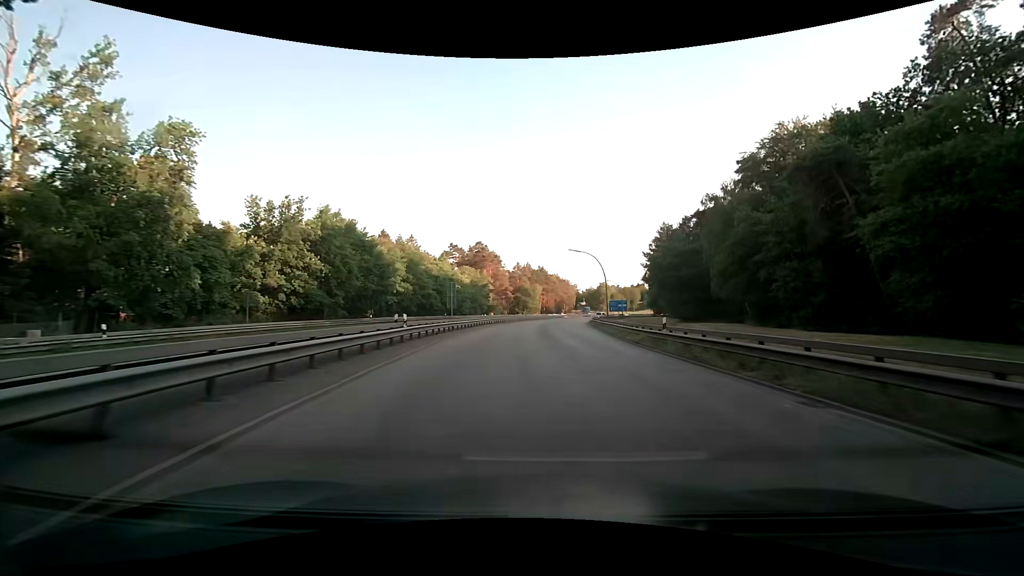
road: motorway_link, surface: asphalt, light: Day
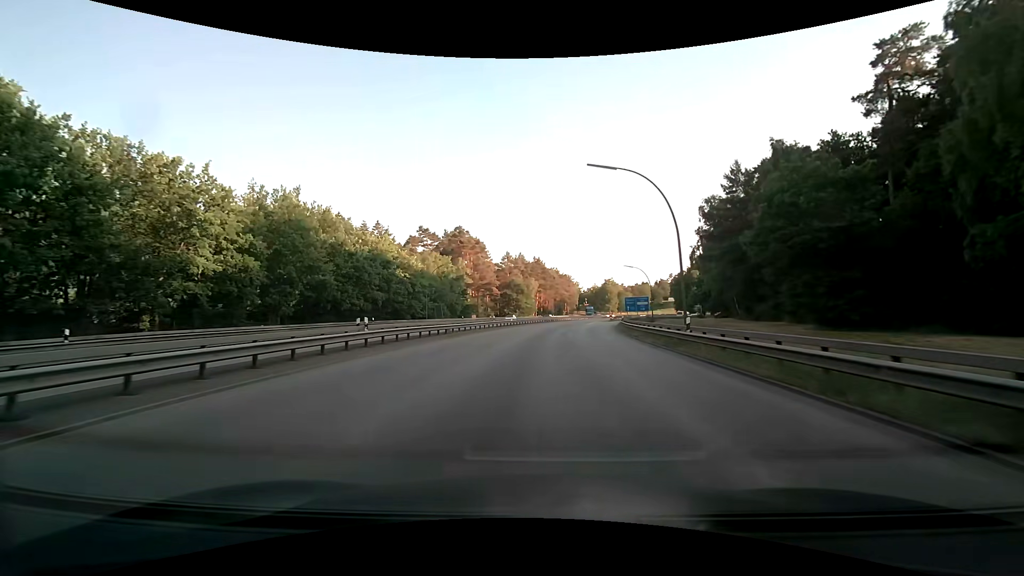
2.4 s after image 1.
(+1.6, +36.6) m; 0°
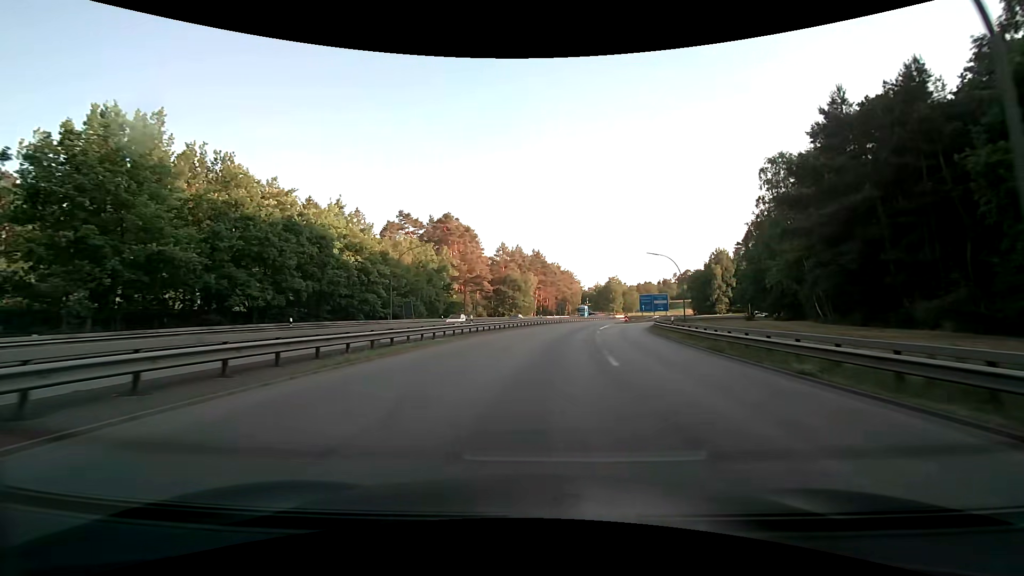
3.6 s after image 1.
(0.0, +18.3) m; 0°
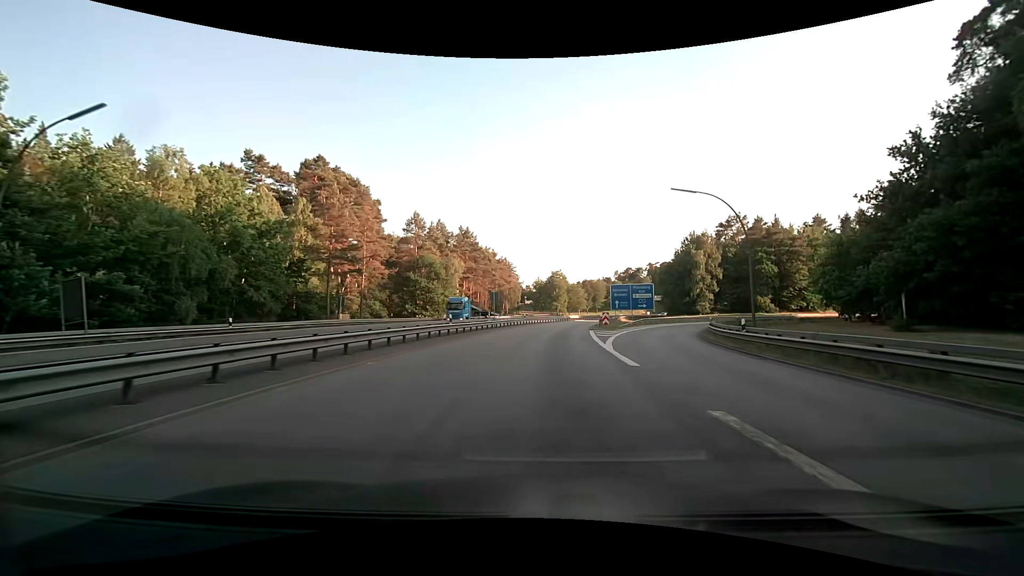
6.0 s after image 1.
(+1.9, +36.4) m; +7°
(0, +10) (0, +20) (+1, +30) (+2, +40) (+3, +50) (+4, +60) (+6, +70) (+8, +79) (+10, +89) (+13, +99) m
